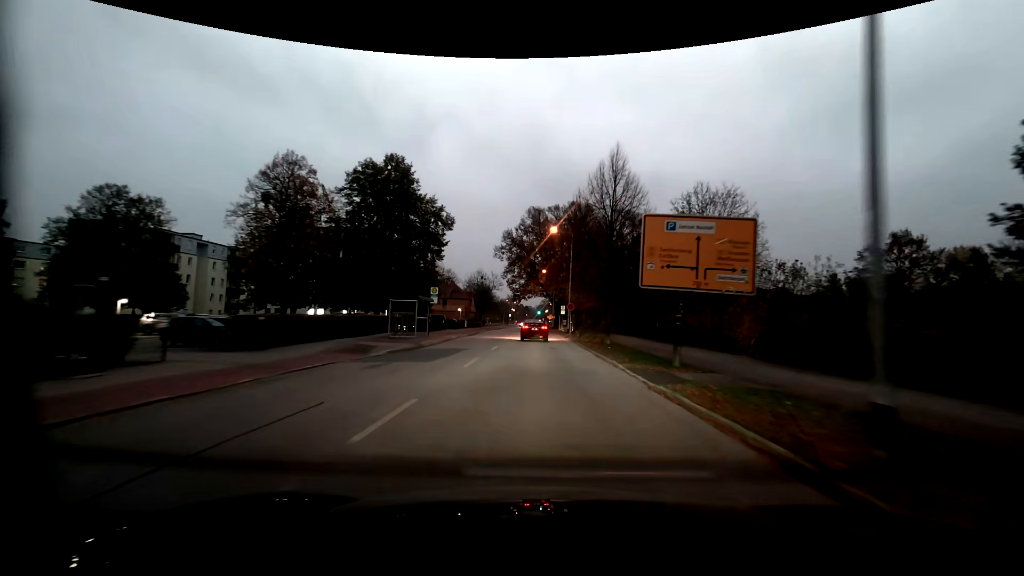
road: residential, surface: asphalt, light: Dusk
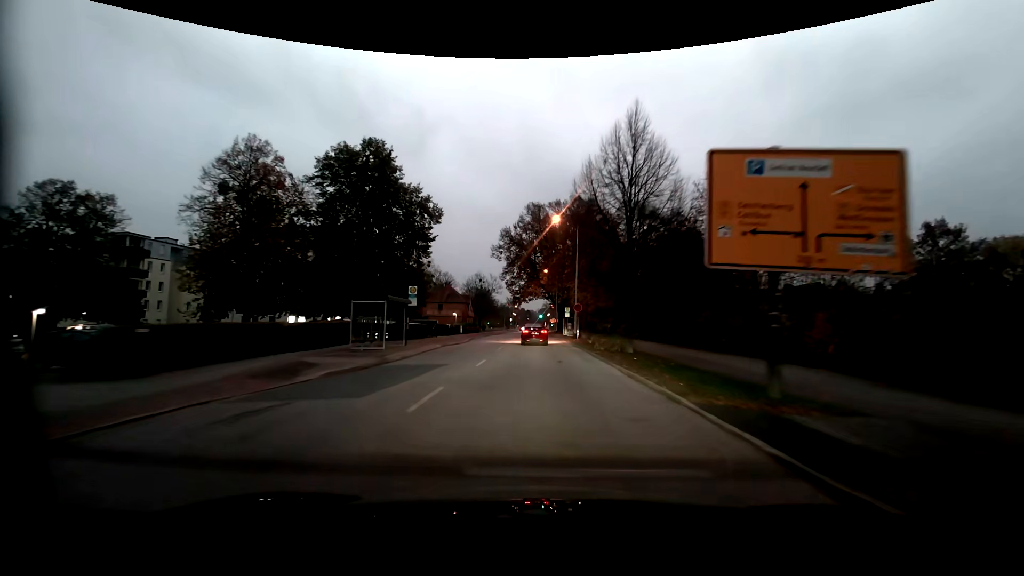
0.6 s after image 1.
(0.0, +6.5) m; 0°
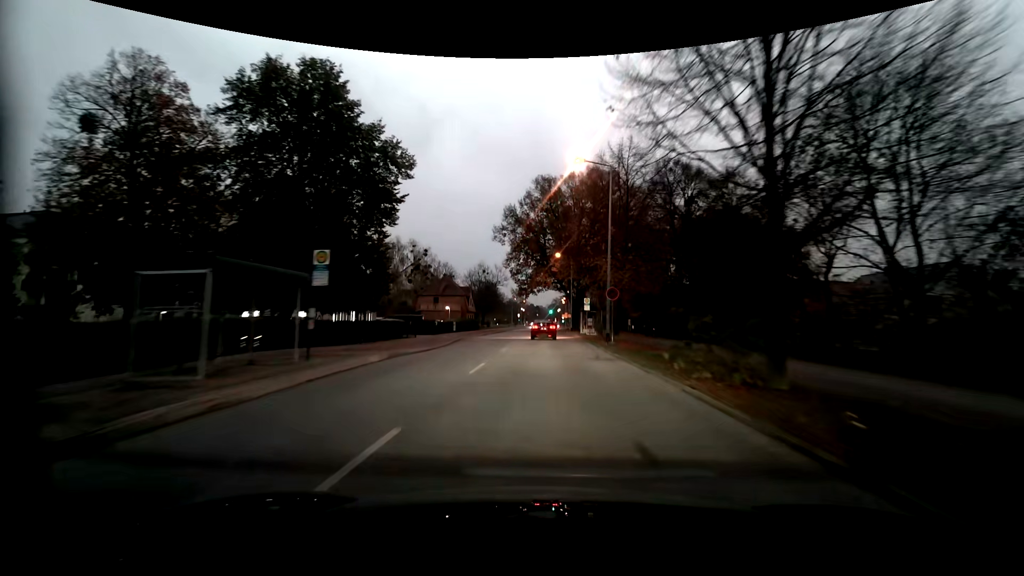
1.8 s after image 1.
(-0.1, +13.6) m; -1°
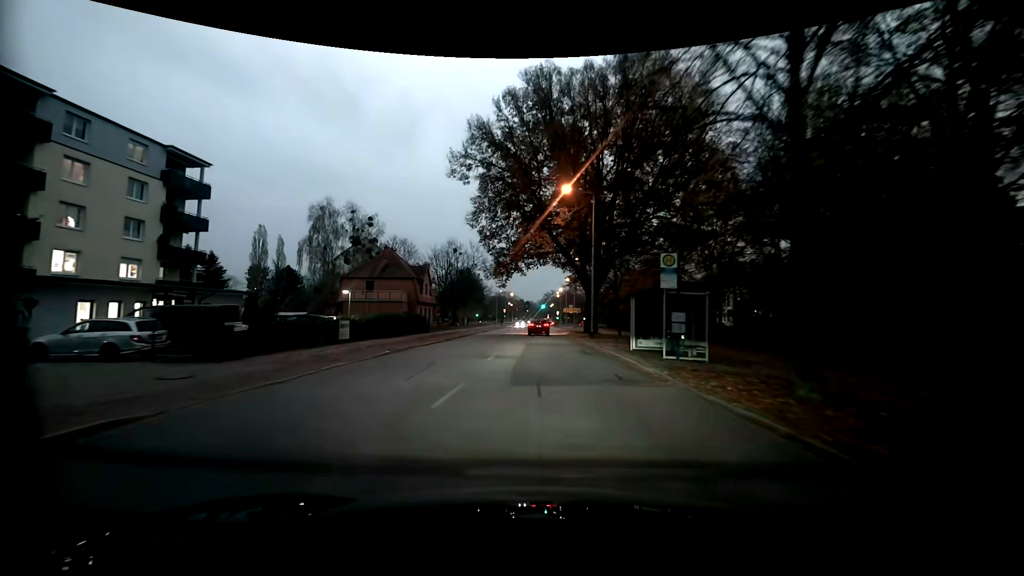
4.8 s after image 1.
(+0.4, +30.6) m; +2°
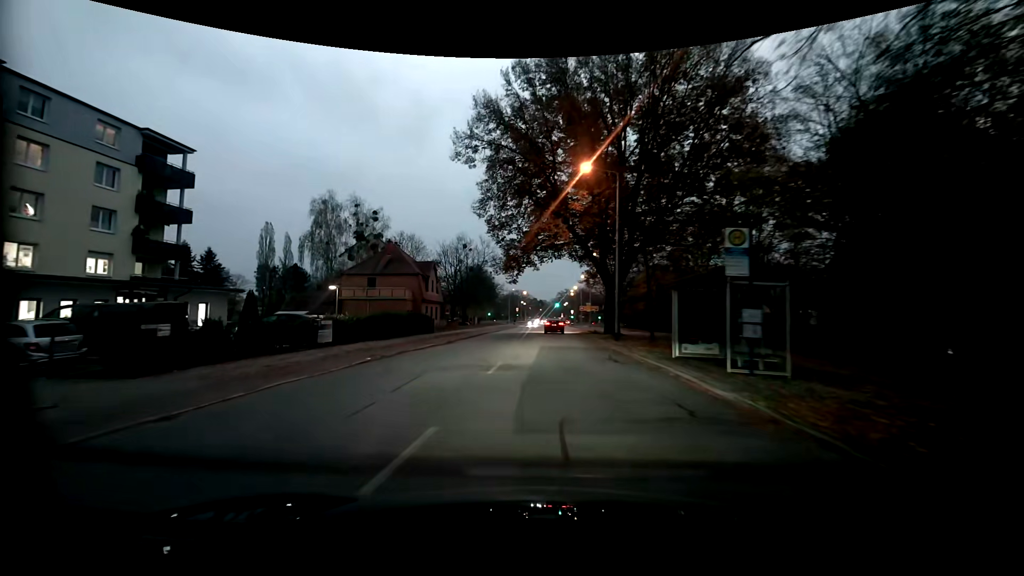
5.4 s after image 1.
(-0.1, +3.9) m; -1°
